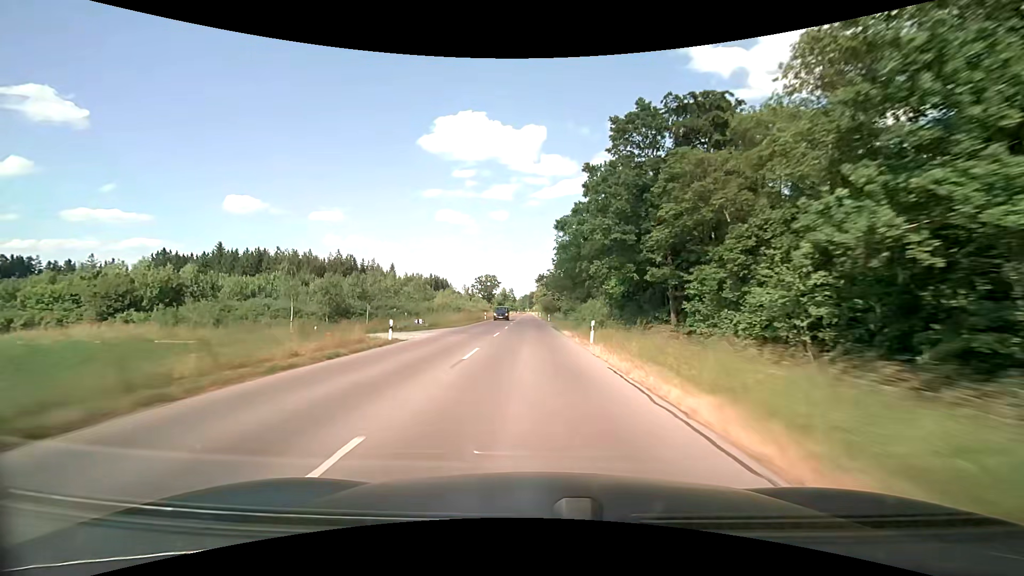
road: tertiary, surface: asphalt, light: Day
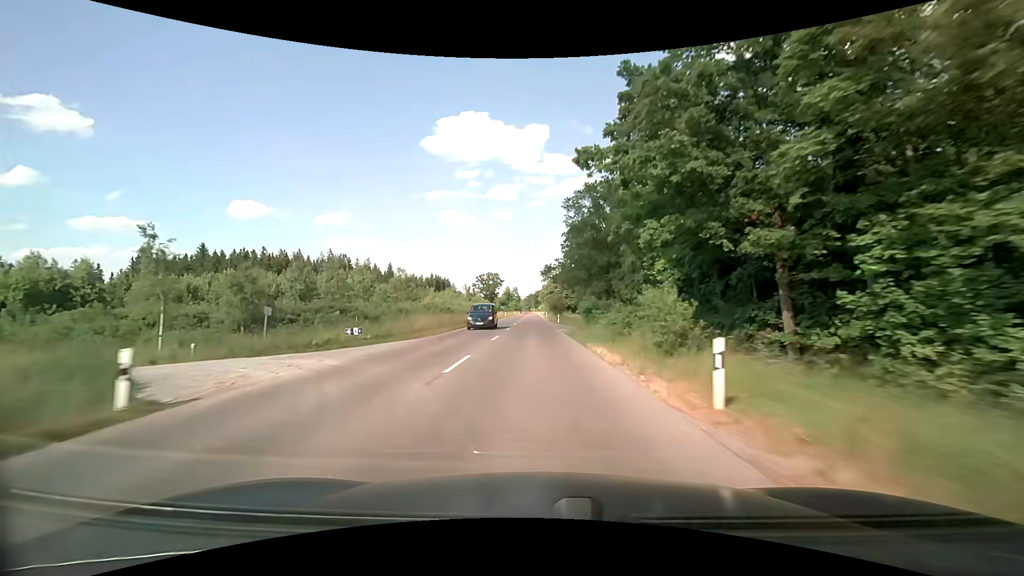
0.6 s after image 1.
(0.0, +14.8) m; 0°
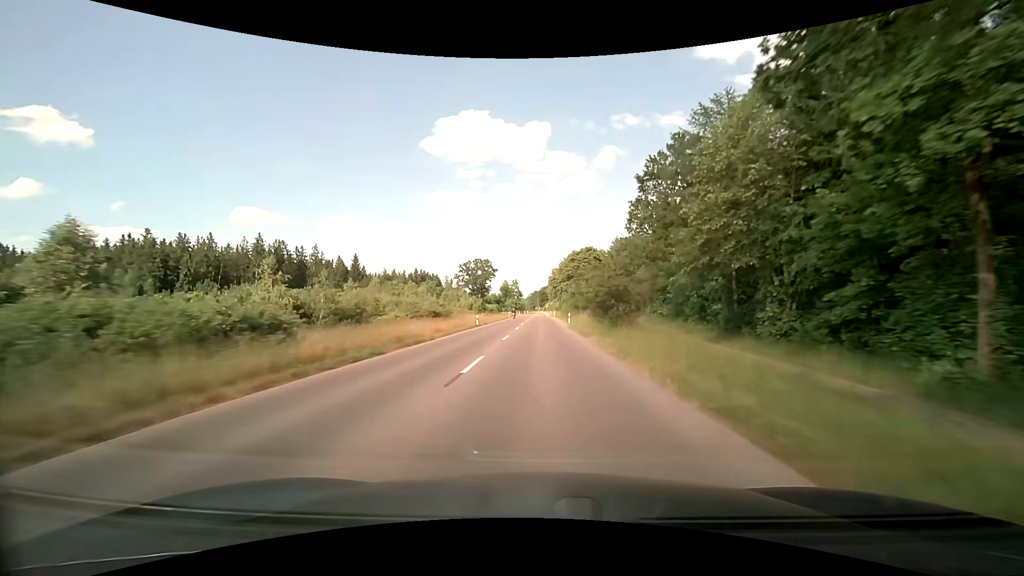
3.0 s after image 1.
(-0.7, +59.4) m; -1°
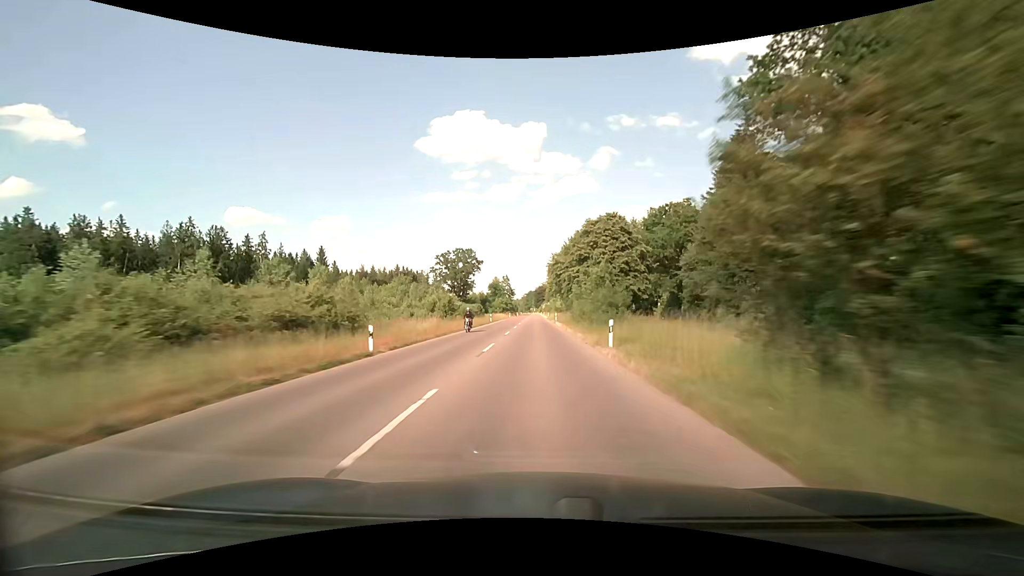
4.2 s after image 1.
(+0.3, +29.8) m; +1°
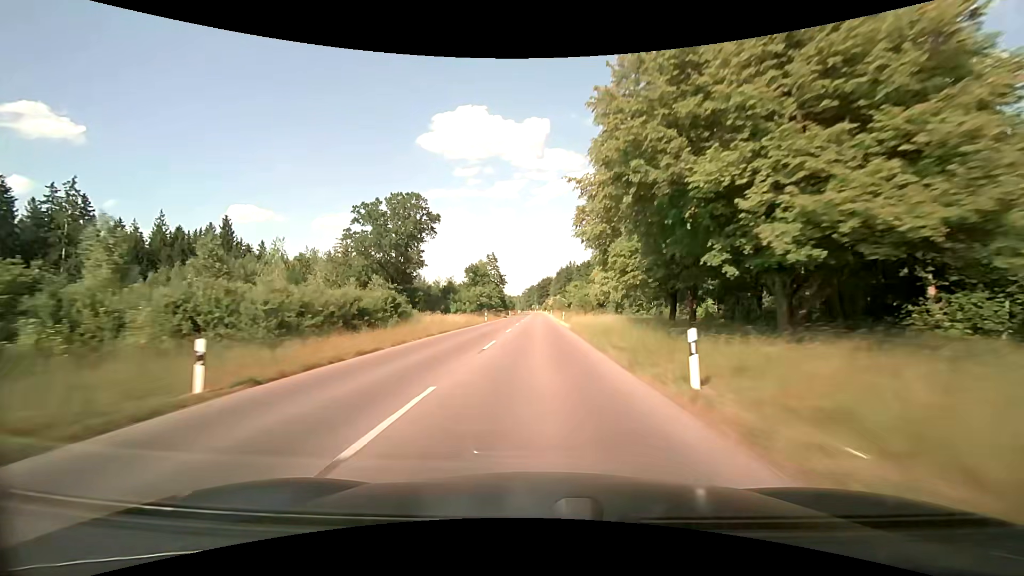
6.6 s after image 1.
(-0.2, +59.7) m; 0°
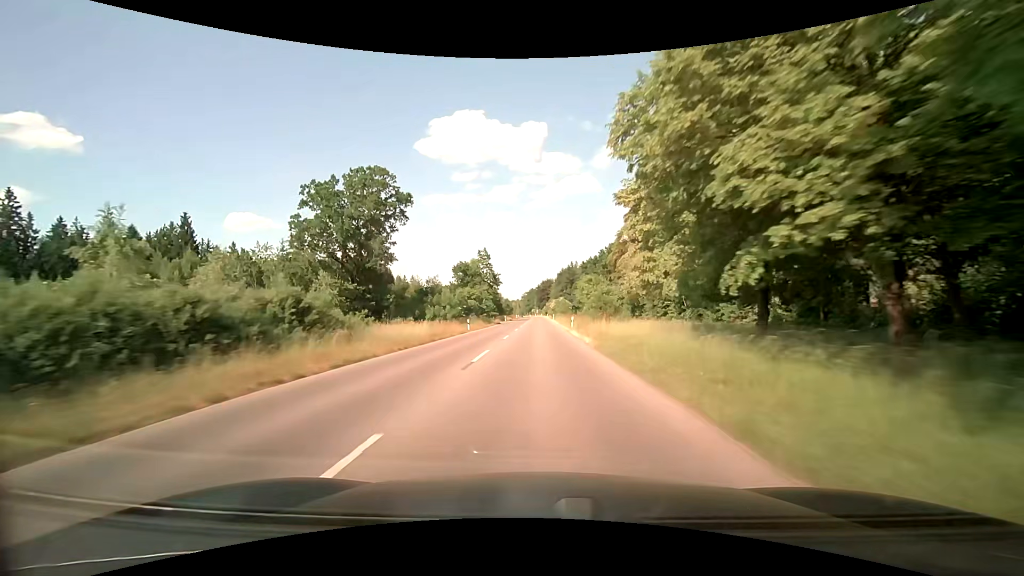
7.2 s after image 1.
(-0.1, +15.0) m; 0°
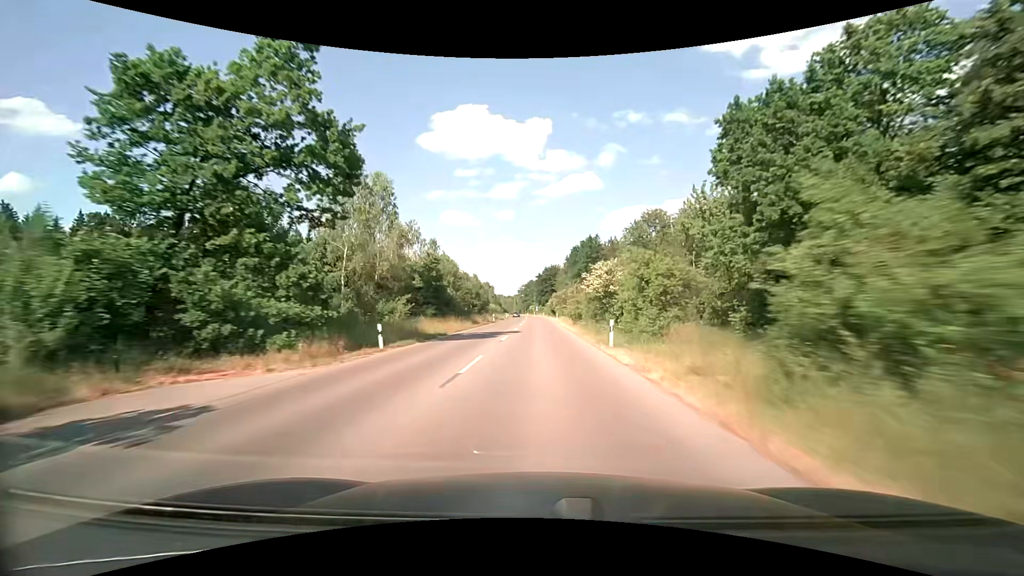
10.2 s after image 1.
(+0.3, +74.4) m; 0°
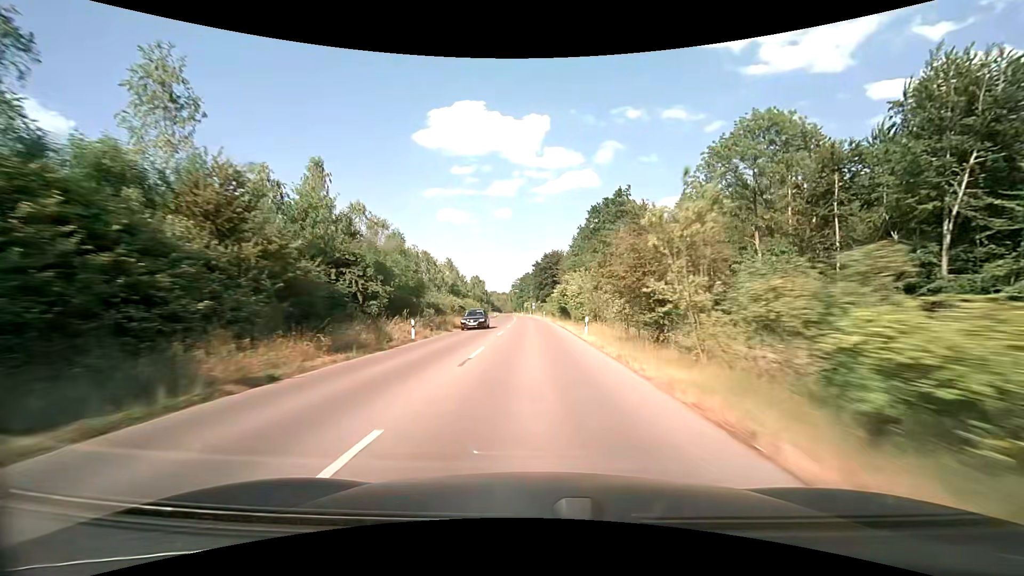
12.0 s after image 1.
(+0.1, +44.3) m; 0°
(0, +10) (0, +20) (0, +30) (0, +40) (-1, +50) (-1, +60) (-1, +70) (-2, +80) (-2, +90) (-3, +100) m
